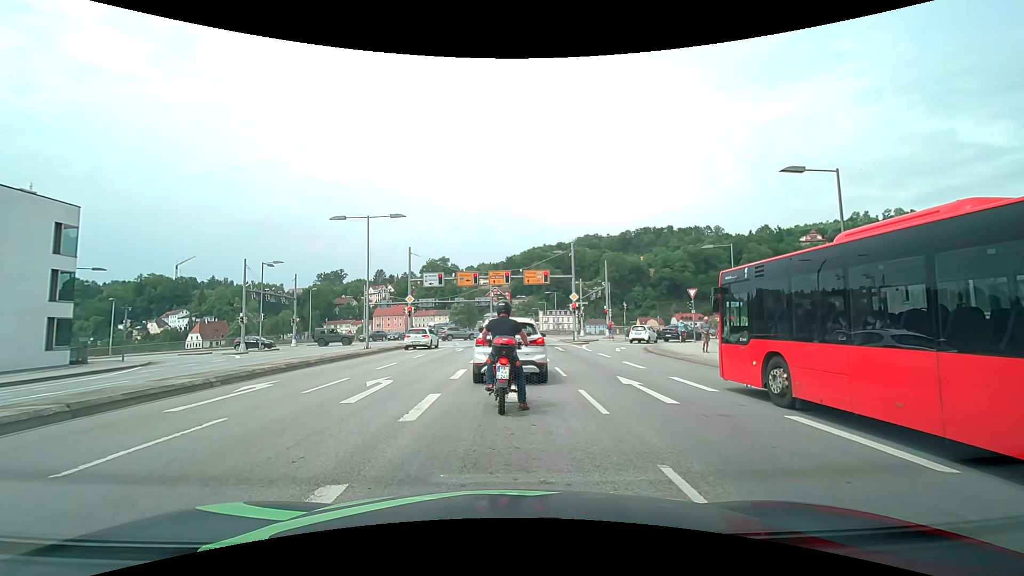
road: primary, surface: asphalt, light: Day
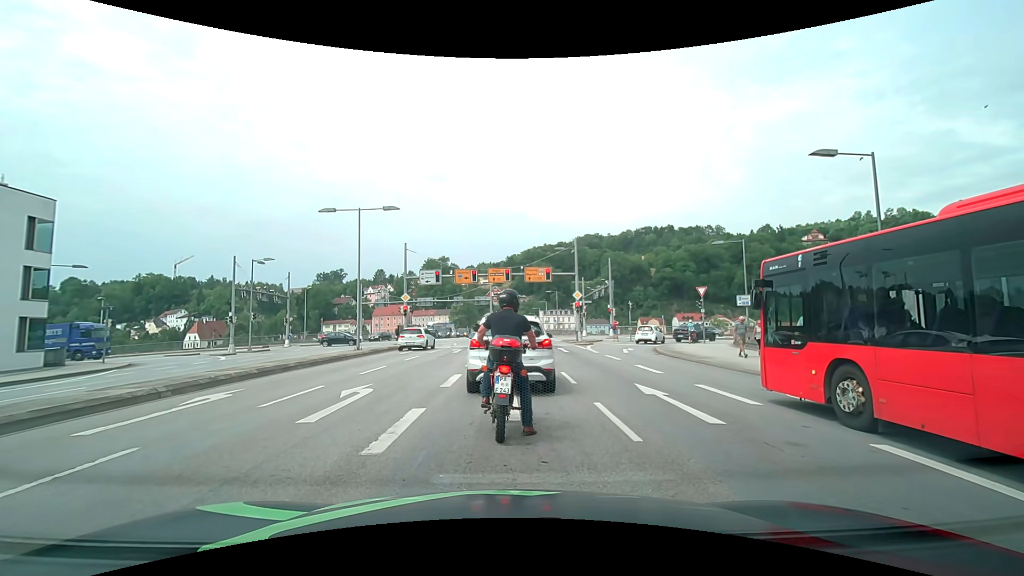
(0.0, +1.9) m; +2°
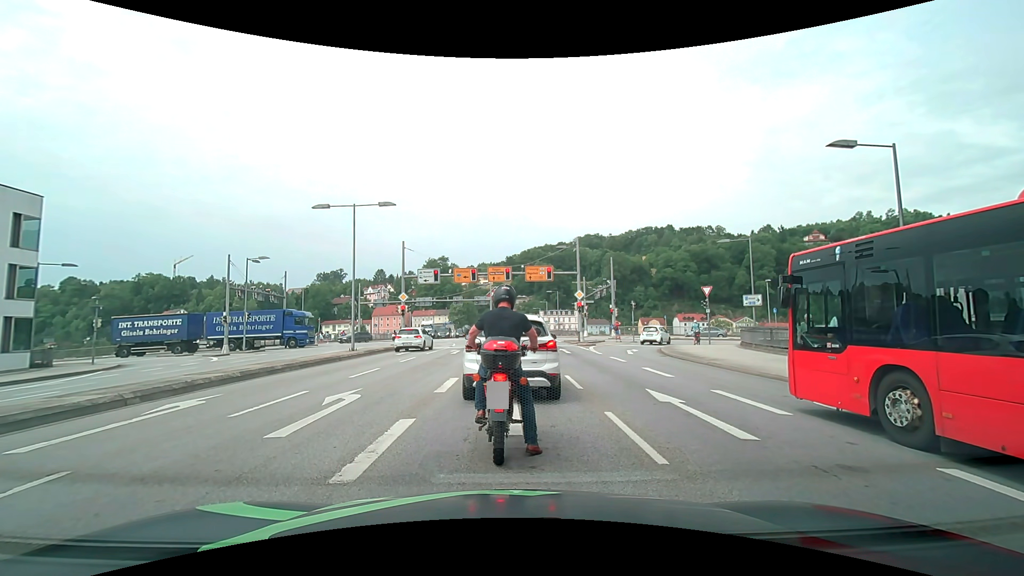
(0.0, +1.0) m; 0°
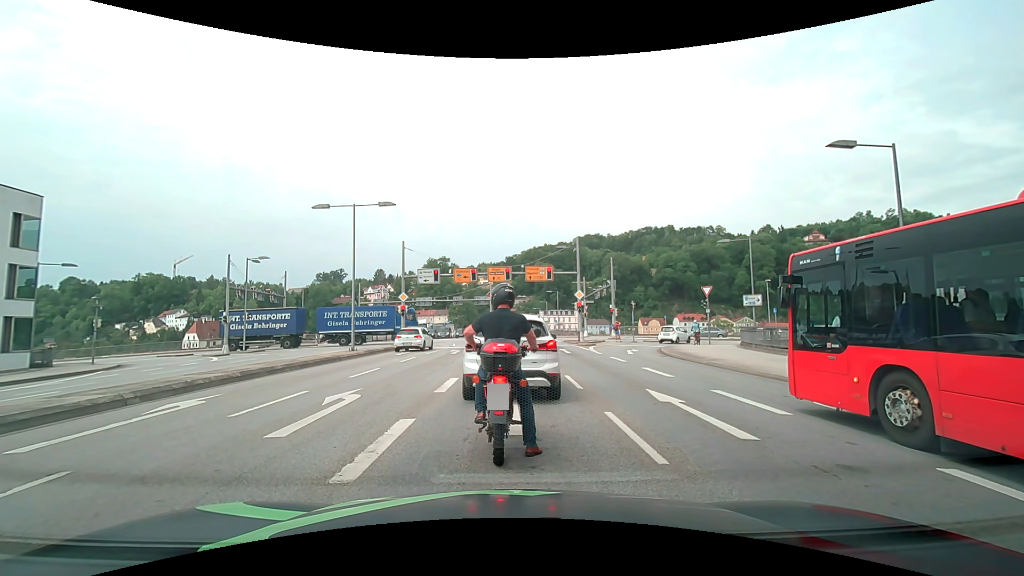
(0.0, 0.0) m; 0°
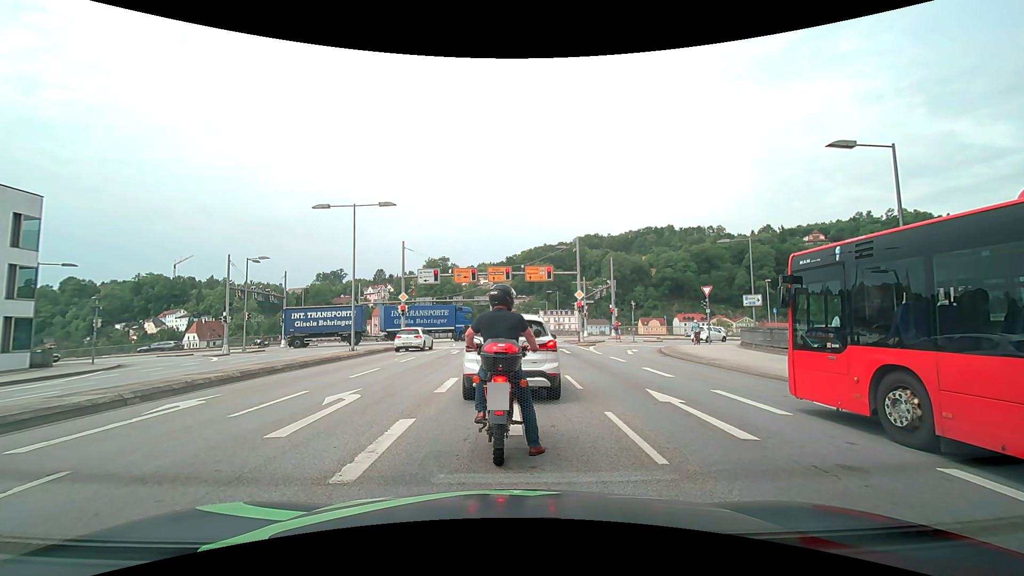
(0.0, 0.0) m; 0°
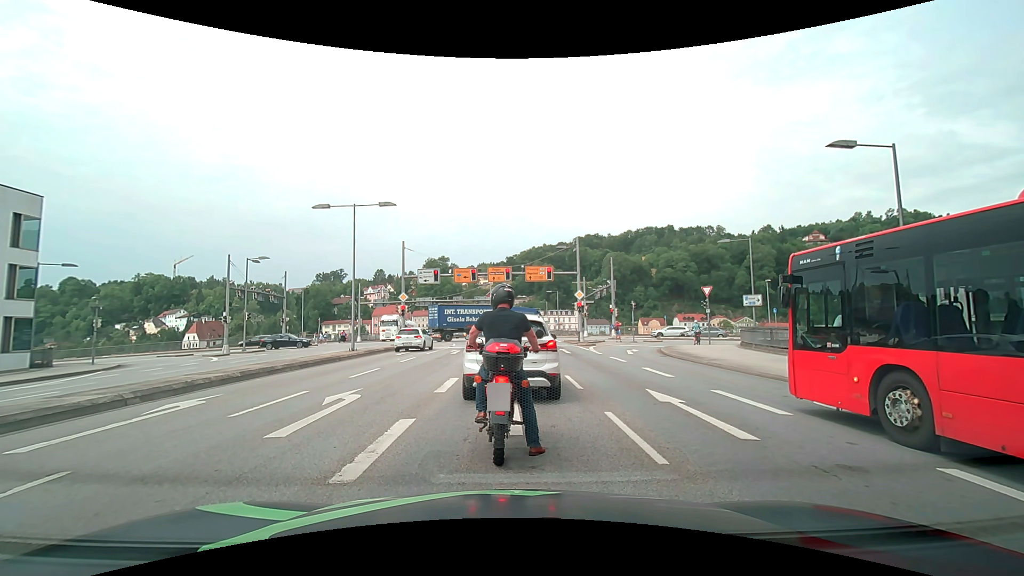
(0.0, 0.0) m; 0°
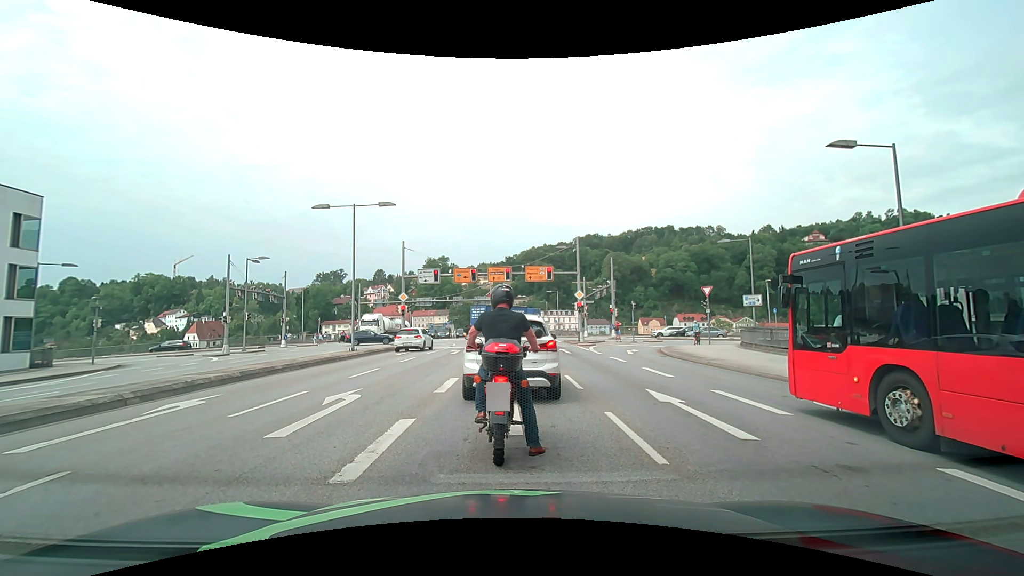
(0.0, 0.0) m; 0°
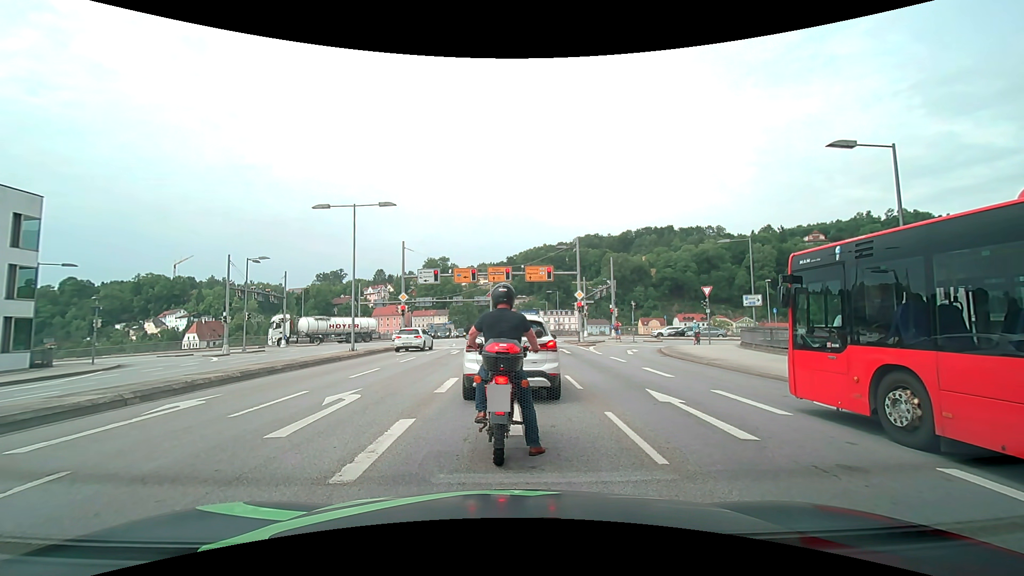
(0.0, 0.0) m; 0°
